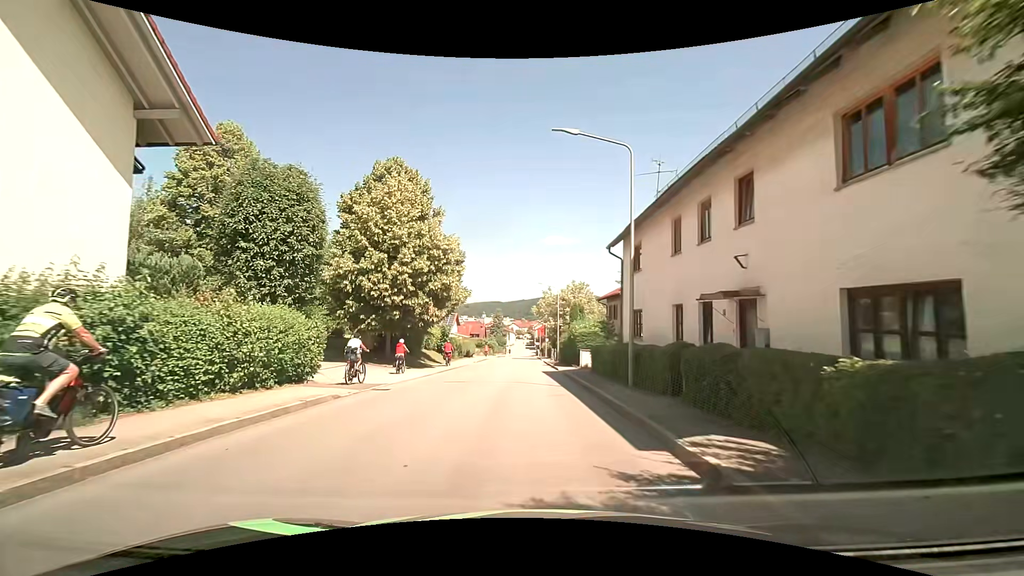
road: tertiary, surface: asphalt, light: Day
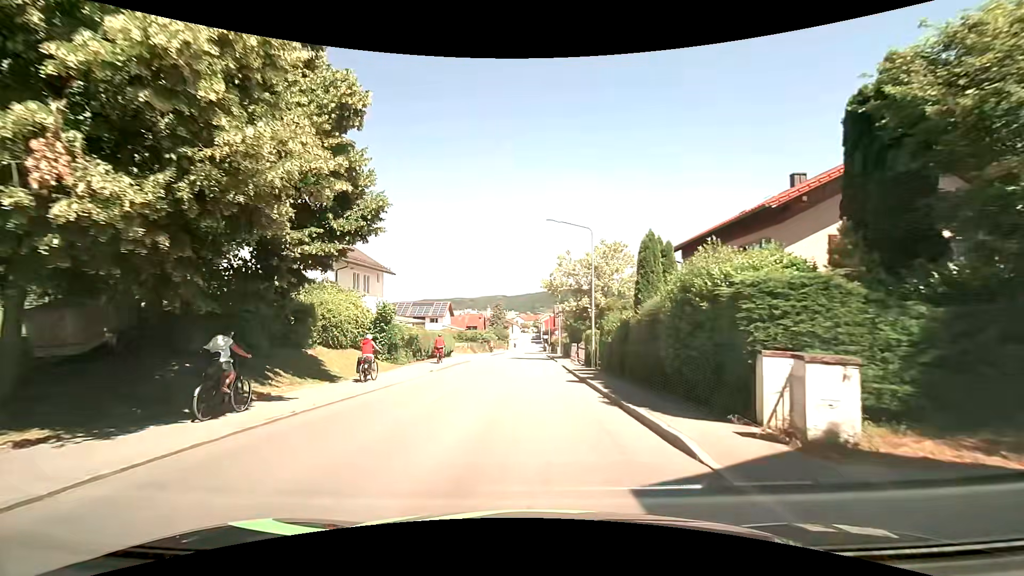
(-0.5, +23.3) m; -1°
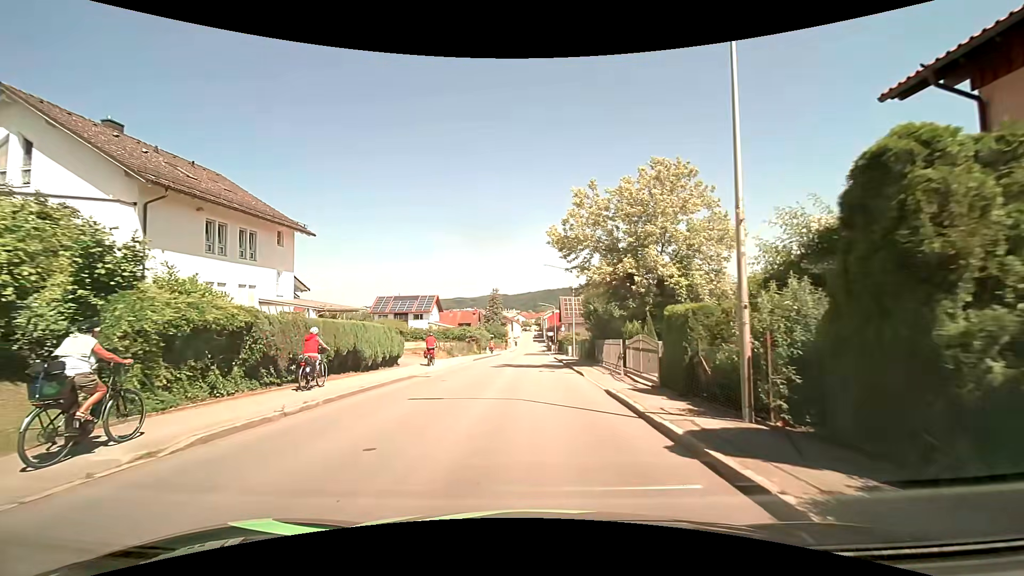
(+0.2, +18.2) m; 0°
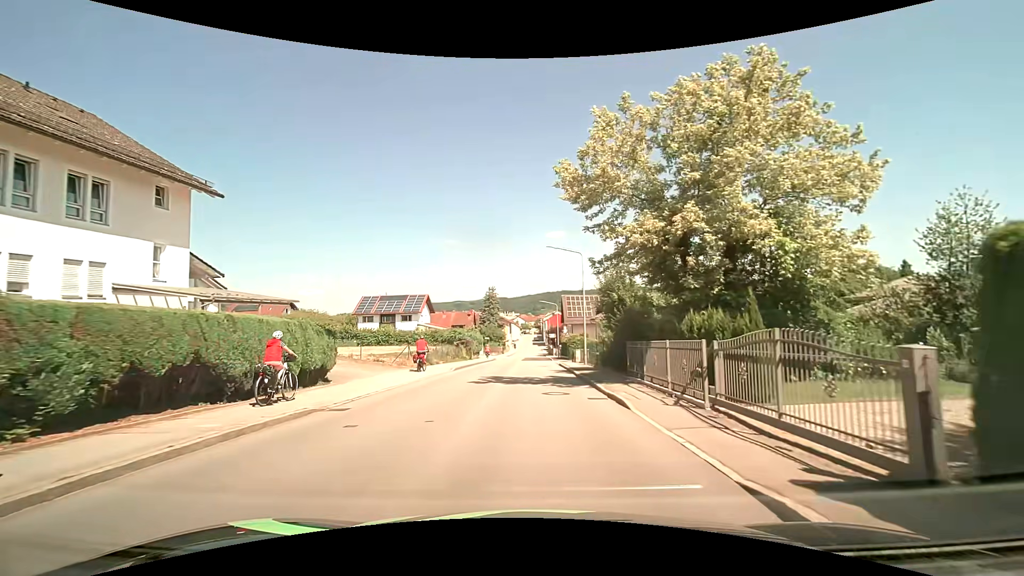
(0.0, +9.1) m; 0°
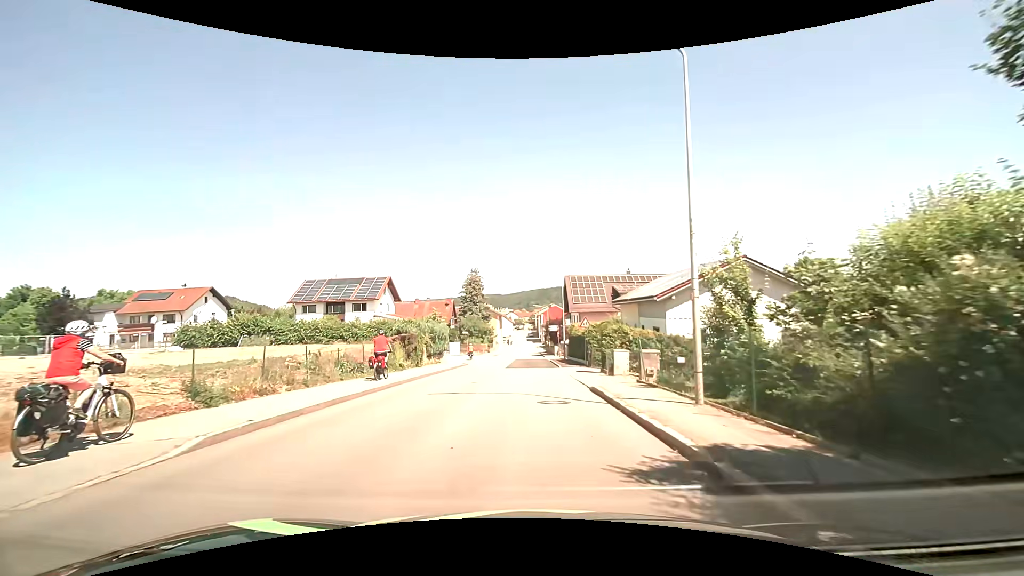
(+0.1, +22.6) m; 0°
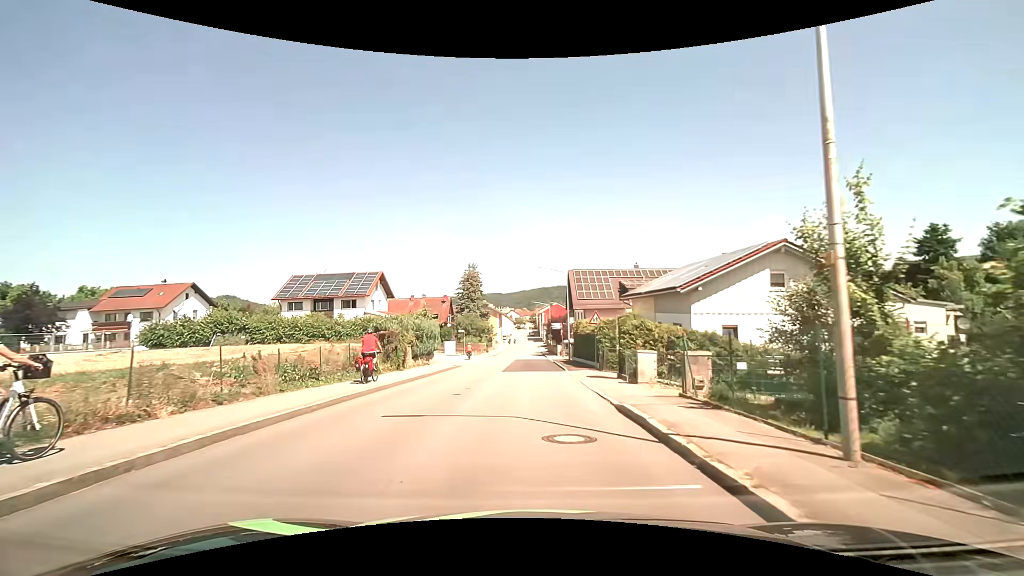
(0.0, +4.5) m; 0°
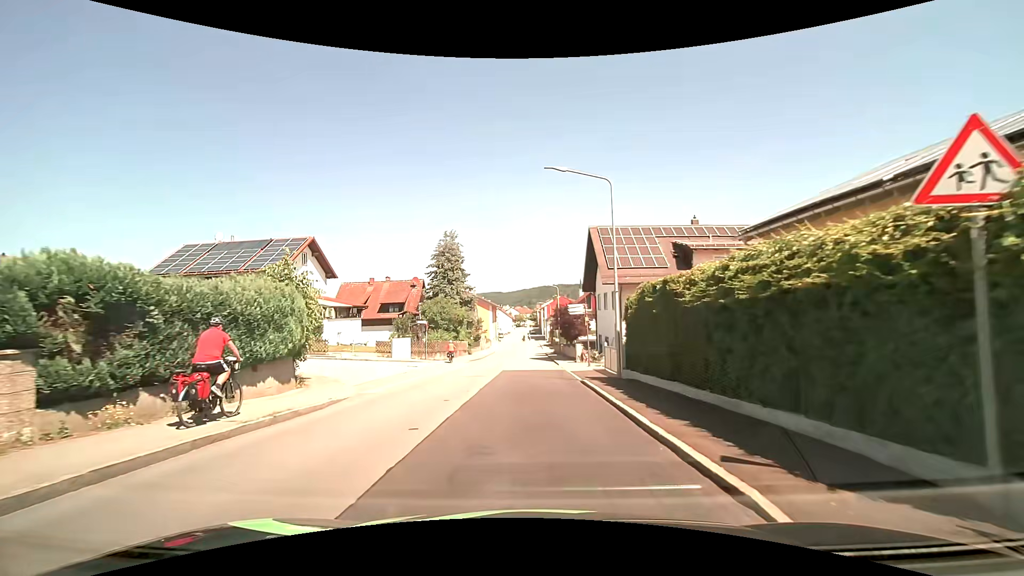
(+0.2, +22.8) m; 0°
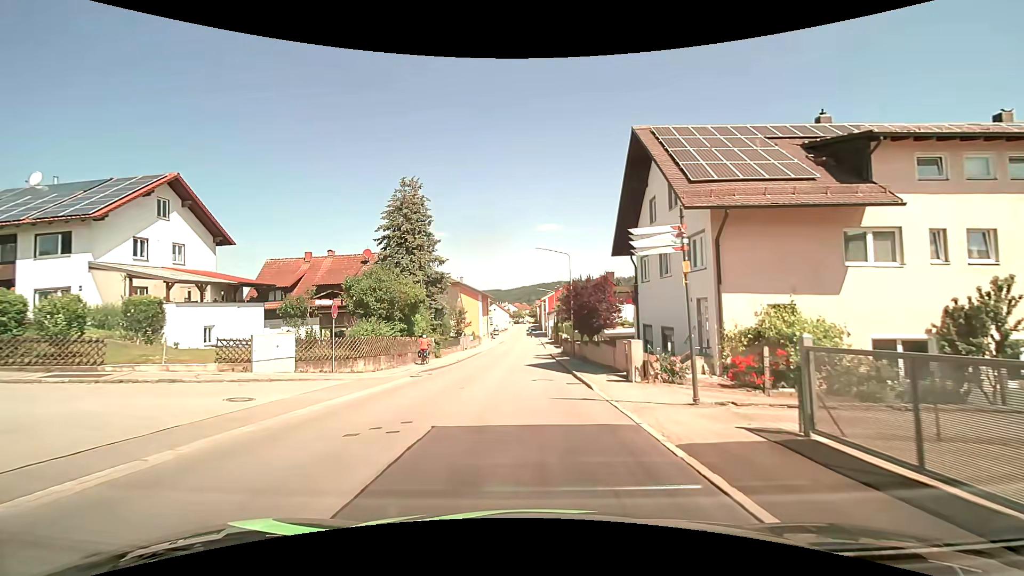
(+0.2, +18.5) m; +1°
(0, +10) (0, +20) (0, +30) (0, +40) (-1, +50) (-1, +60) (0, +70) (0, +80) (0, +90) (0, +100) m
